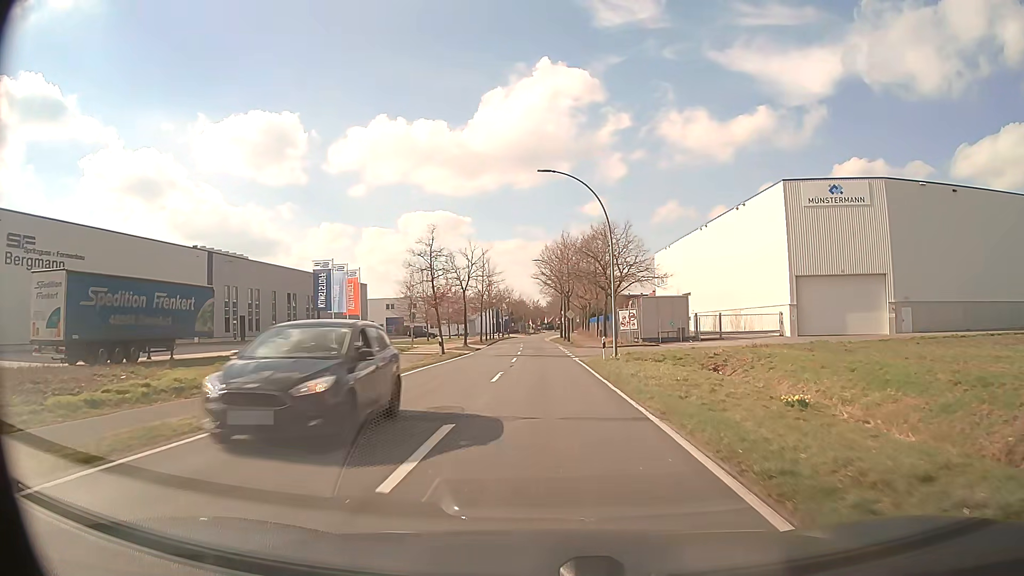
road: secondary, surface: asphalt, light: Day
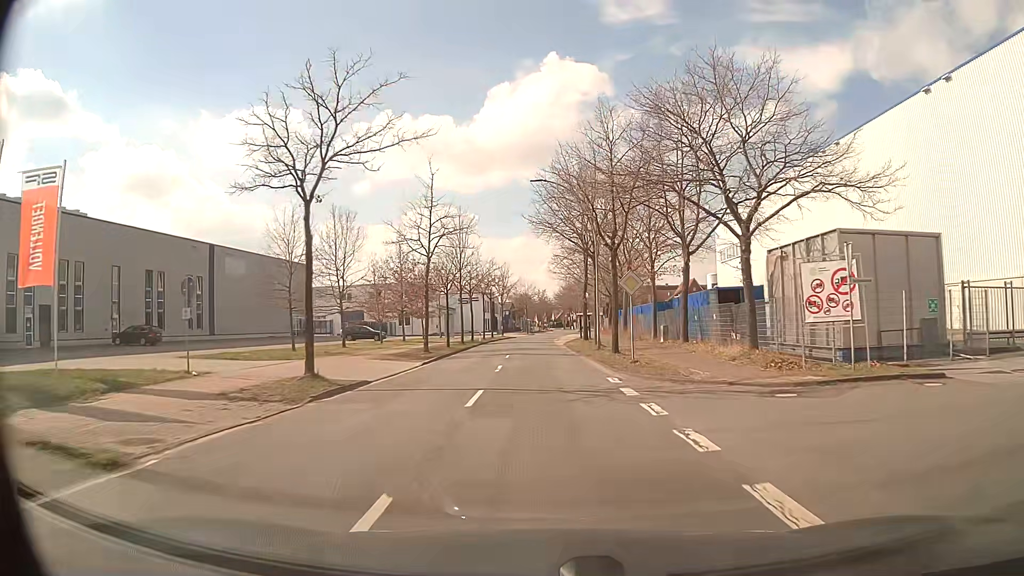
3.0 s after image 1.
(-0.3, +37.3) m; -1°
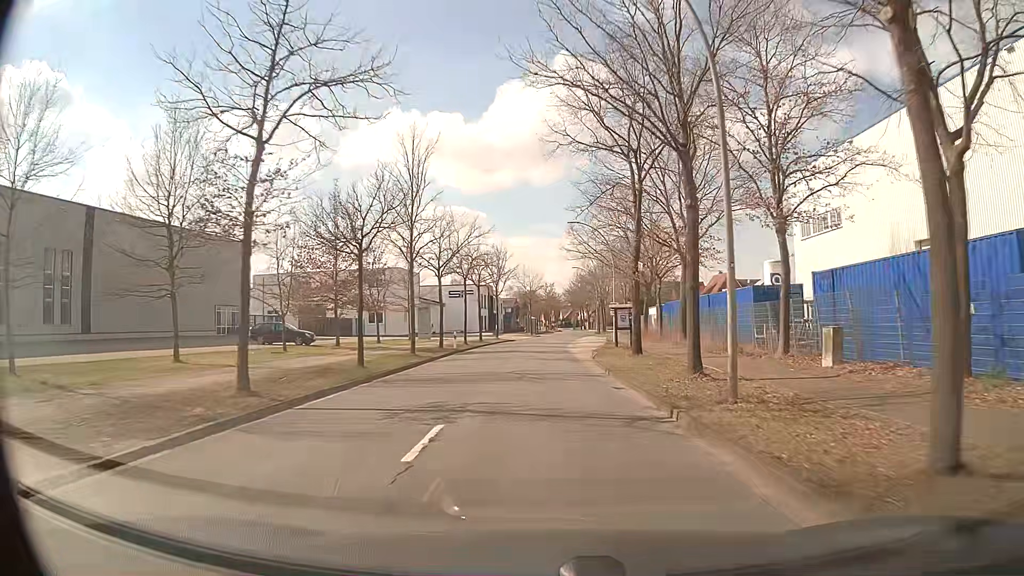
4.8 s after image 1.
(-0.2, +22.7) m; 0°
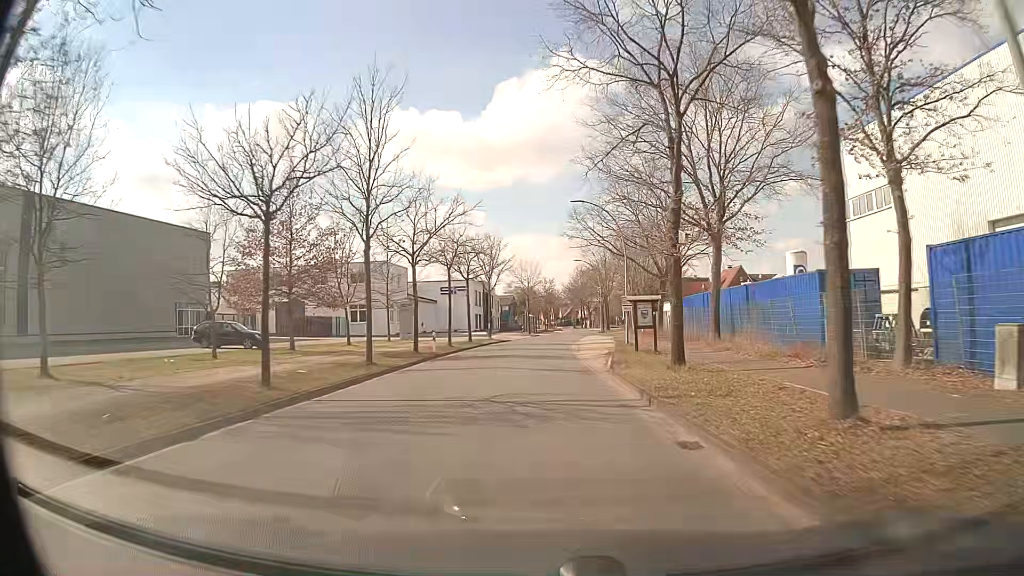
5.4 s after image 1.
(0.0, +7.6) m; 0°
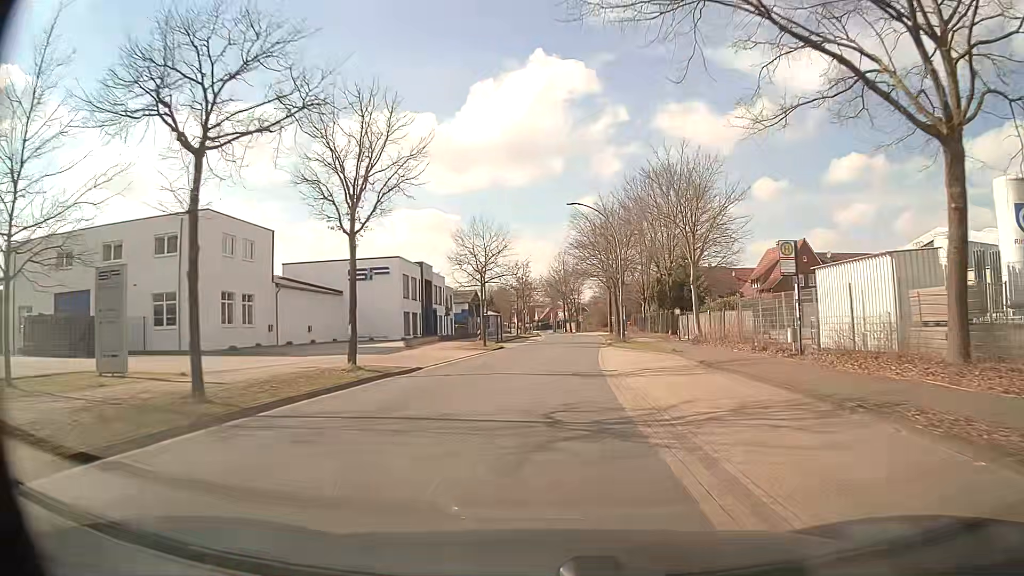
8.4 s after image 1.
(+0.4, +38.0) m; +2°
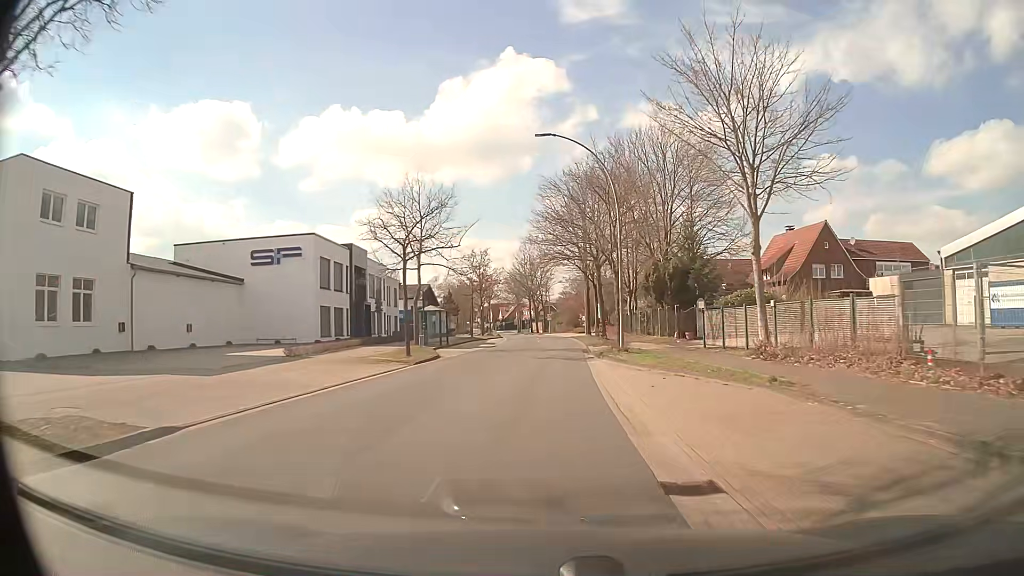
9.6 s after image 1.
(+0.4, +15.2) m; +3°
